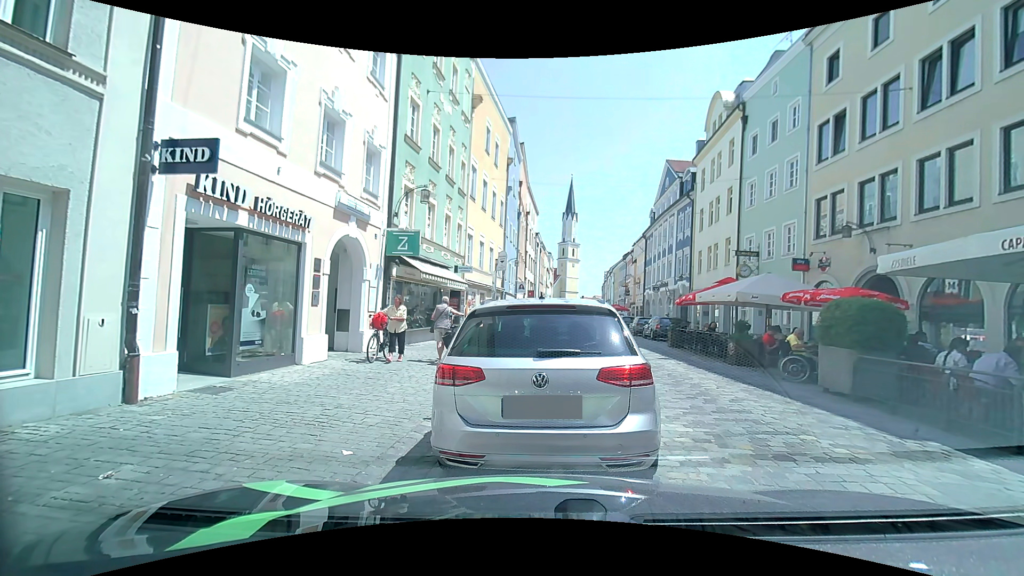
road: residential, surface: sett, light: Day
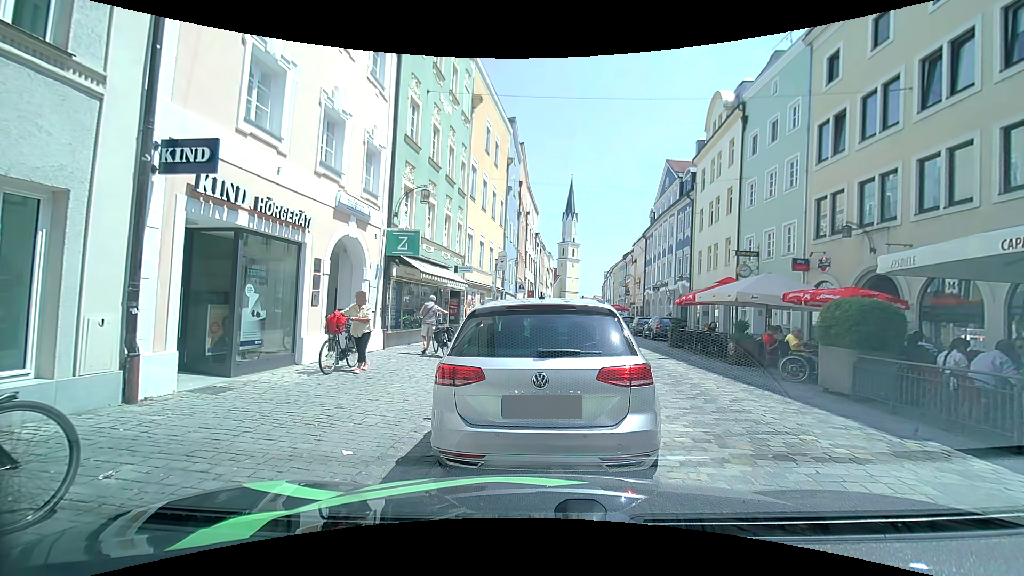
(0.0, 0.0) m; 0°
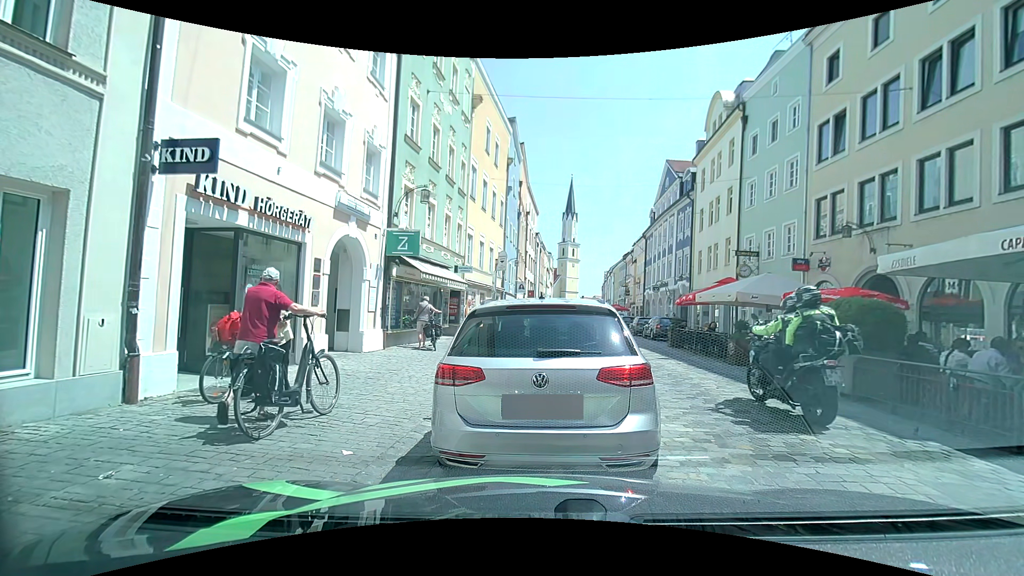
(0.0, 0.0) m; 0°
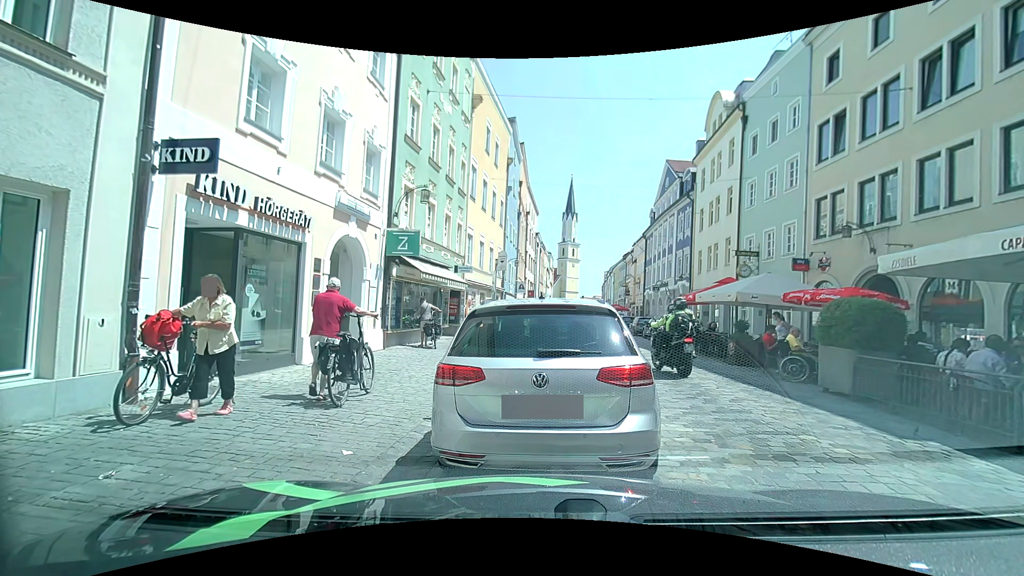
(0.0, 0.0) m; 0°
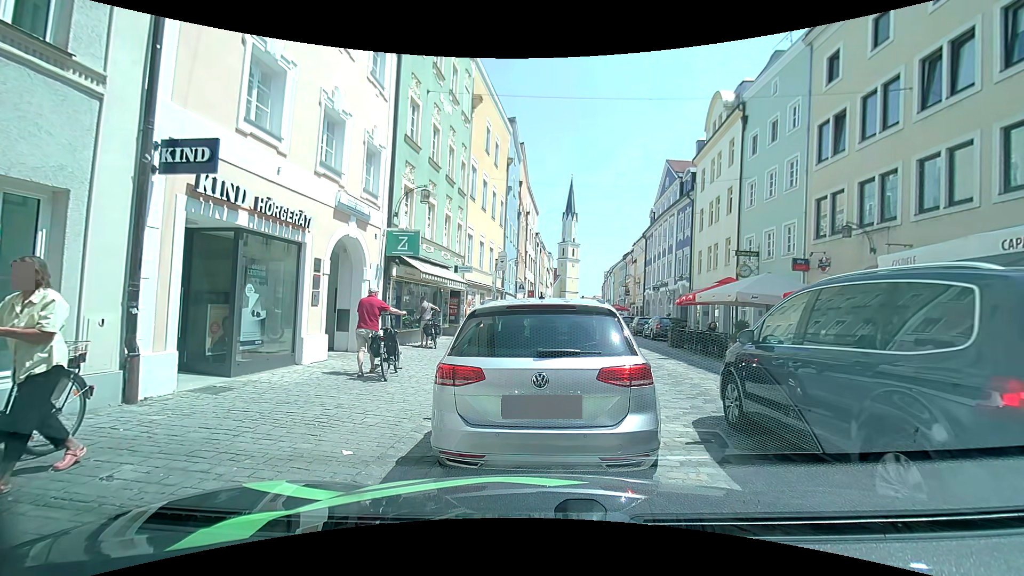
(0.0, 0.0) m; 0°
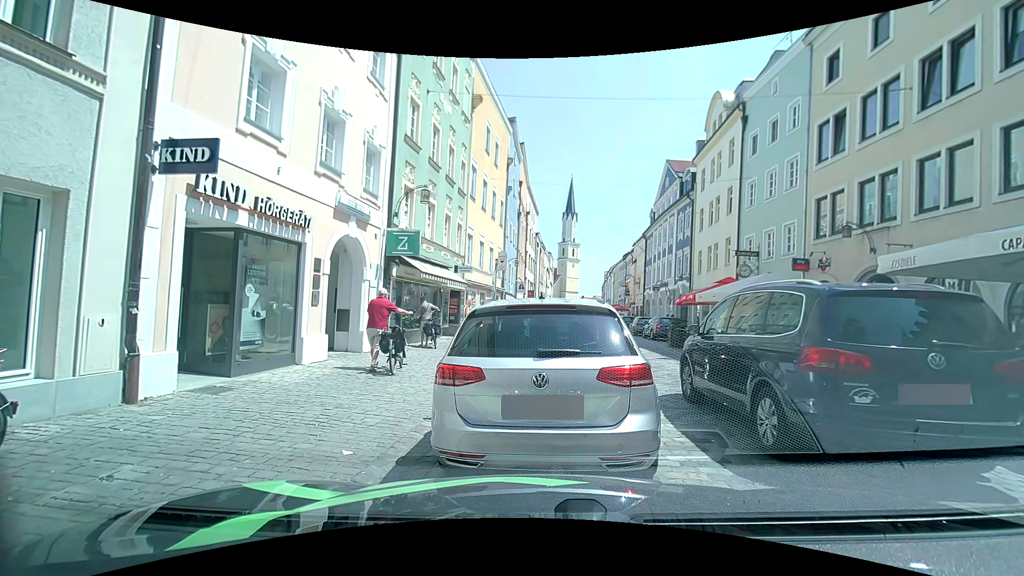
(0.0, 0.0) m; 0°
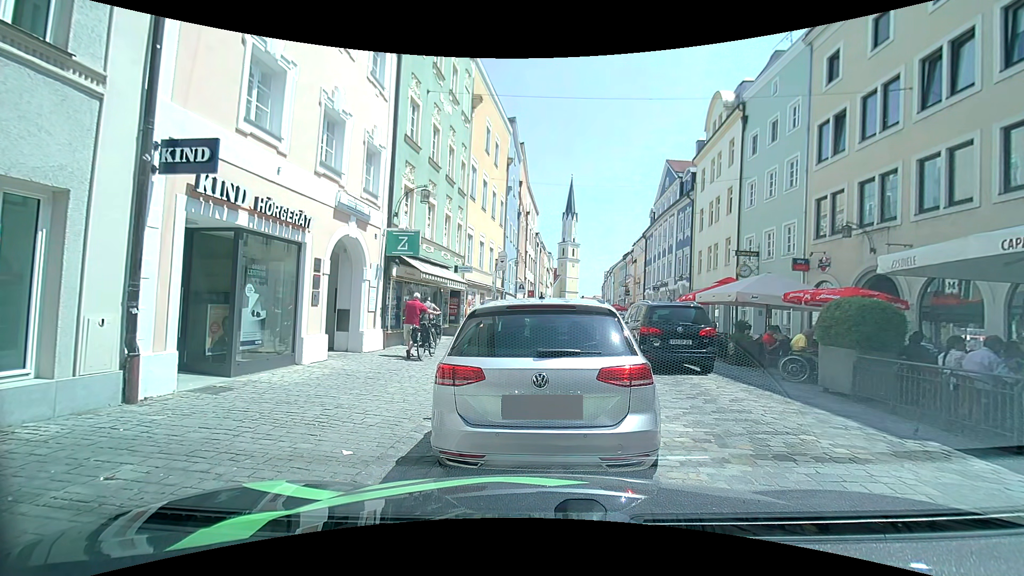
(0.0, 0.0) m; 0°
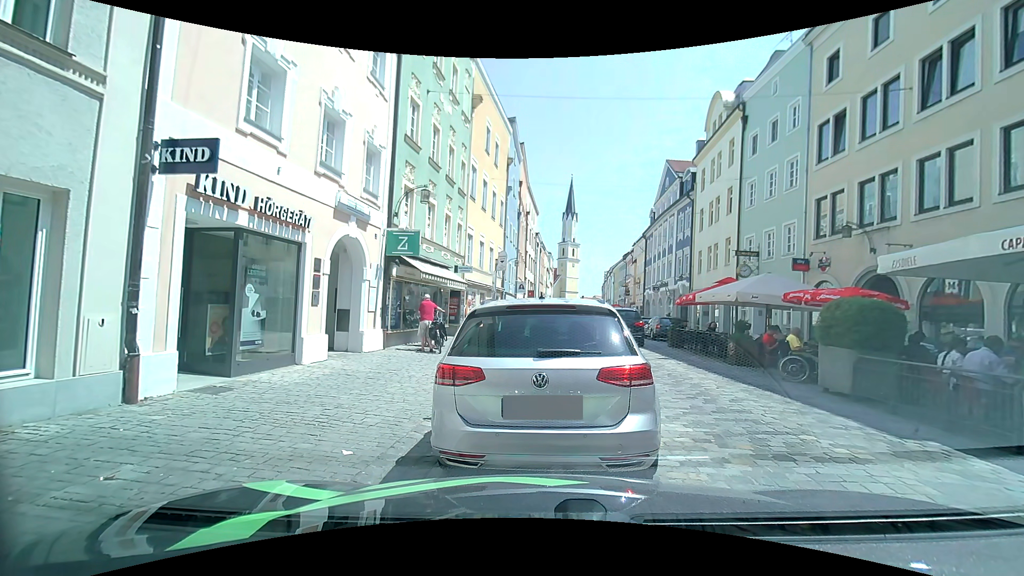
(0.0, 0.0) m; 0°
